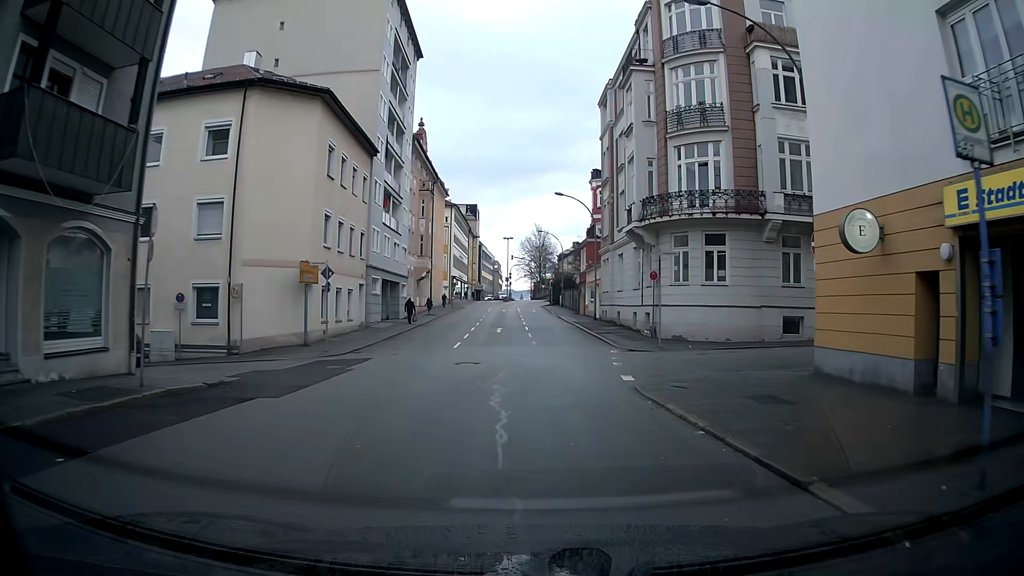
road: tertiary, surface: asphalt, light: Day
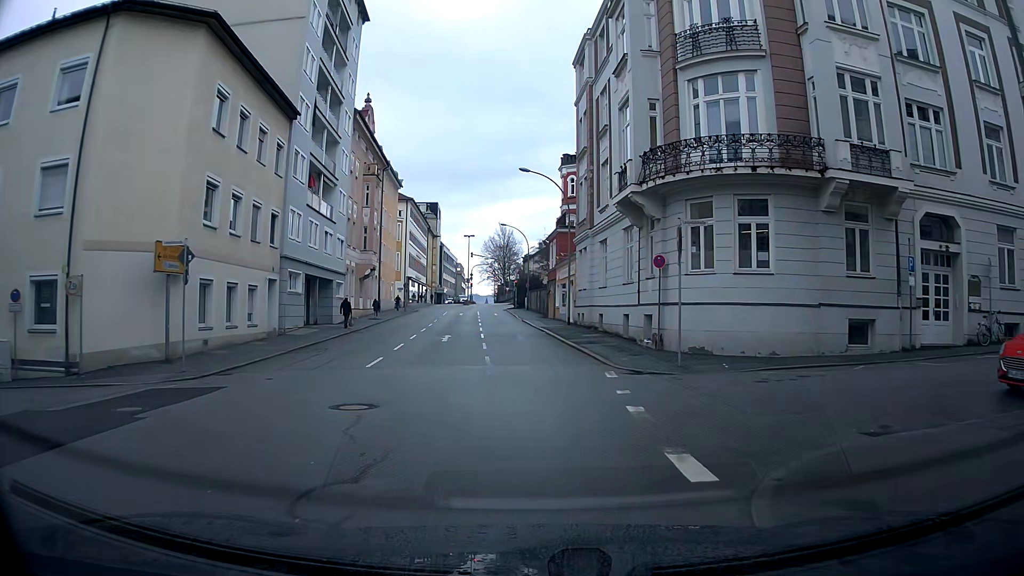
(+0.3, +8.9) m; +3°
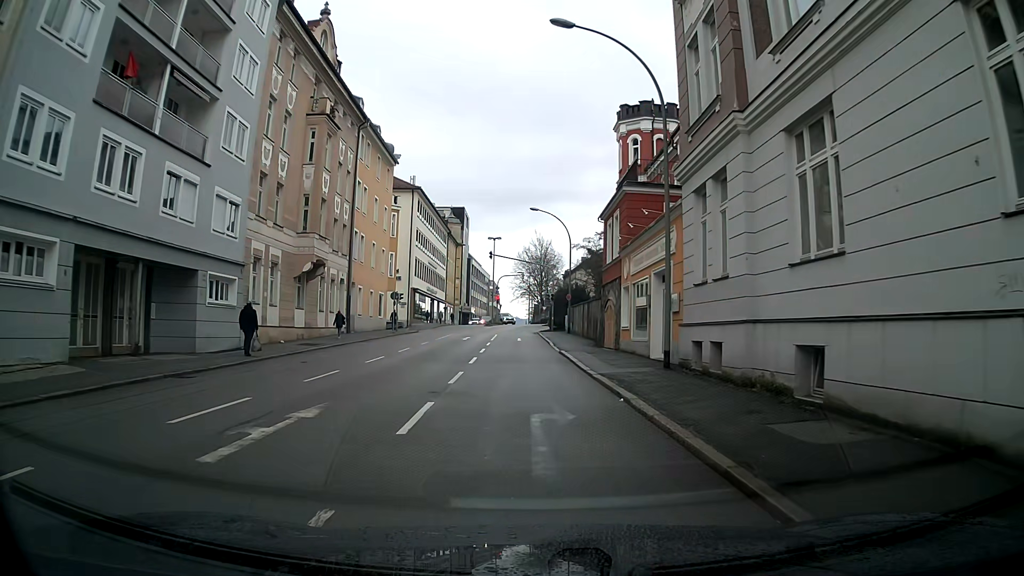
(-0.3, +21.8) m; -4°
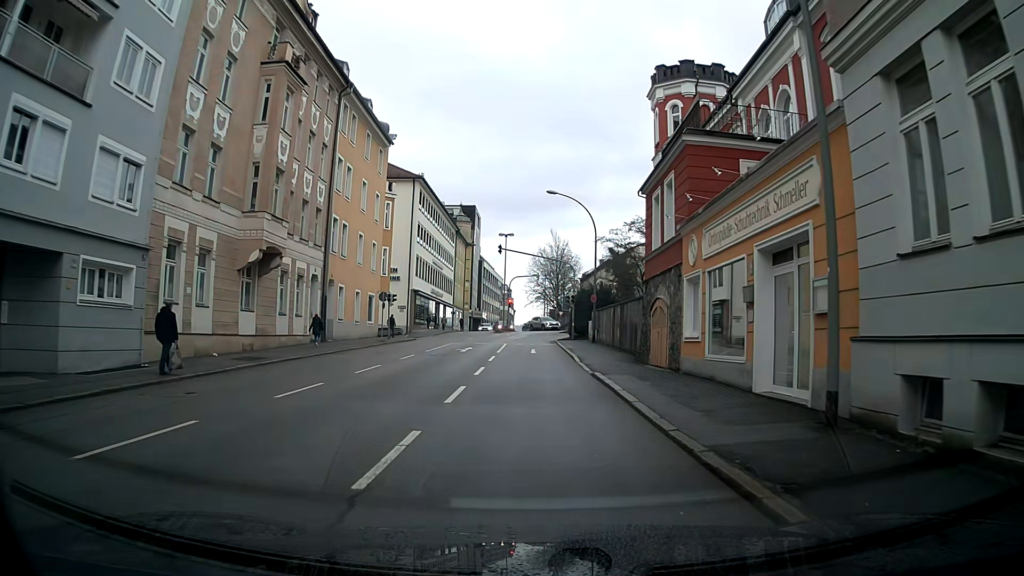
(-0.1, +8.4) m; -1°
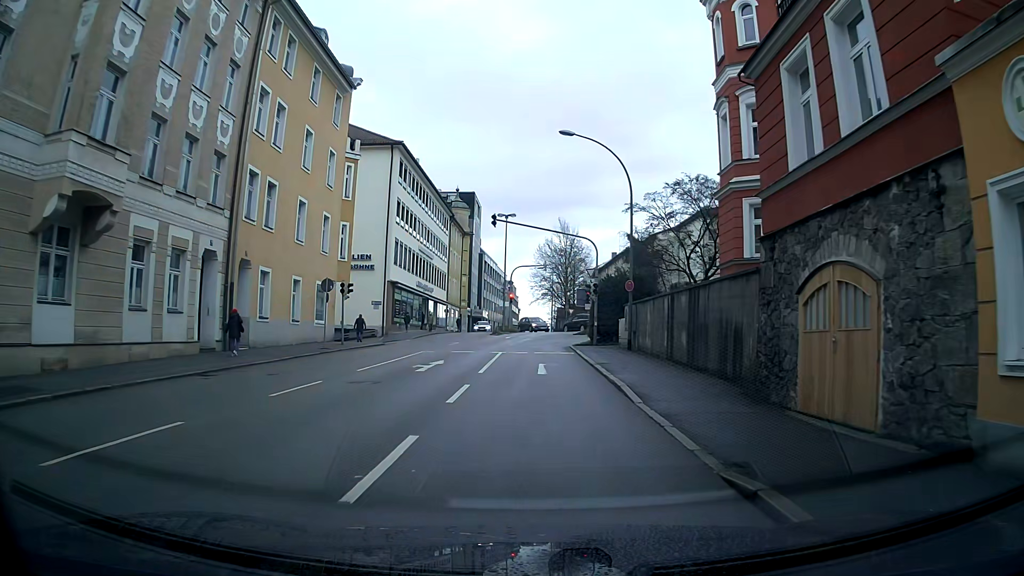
(-0.1, +12.6) m; -1°
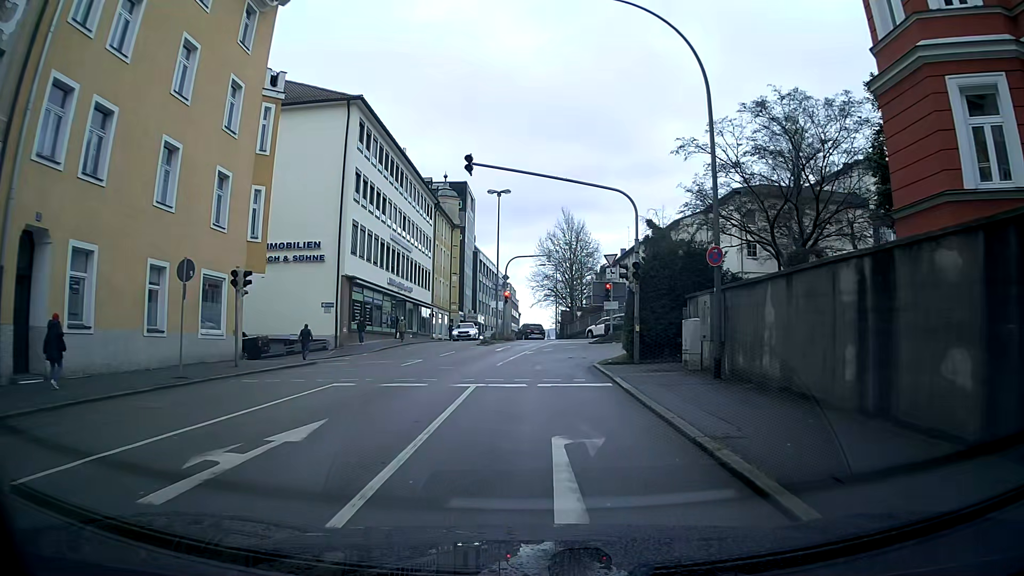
(0.0, +12.7) m; 0°
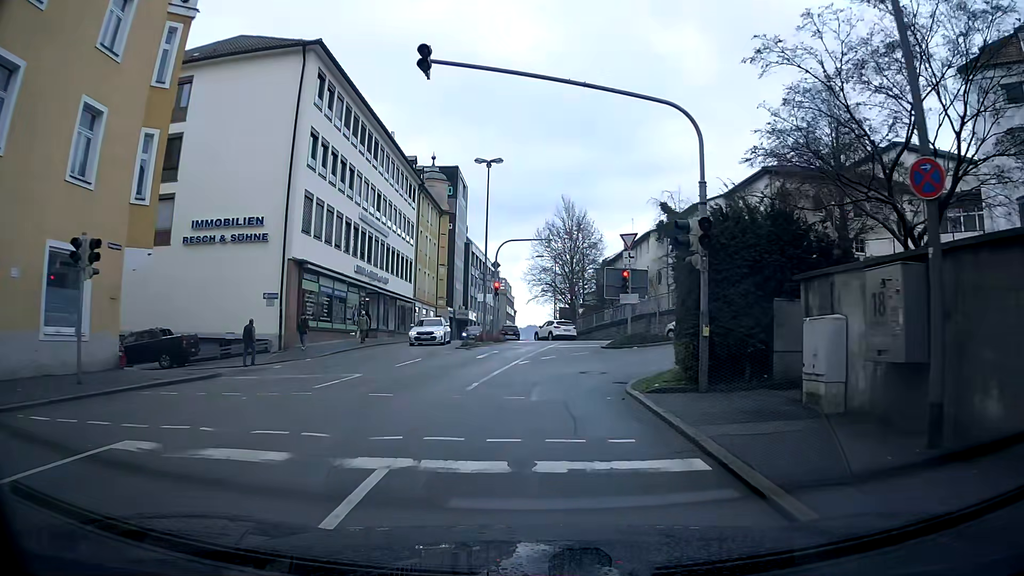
(+0.1, +8.3) m; +1°
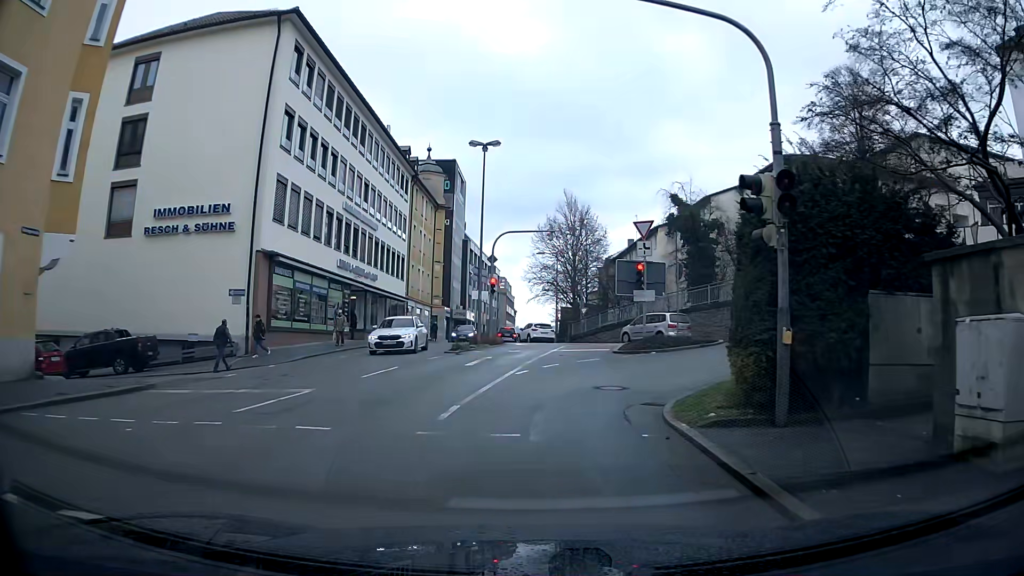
(+0.1, +3.8) m; +2°
(0, +10) (+4, +19) (+14, +18) (+21, +11) (+27, +3) (+34, -4) (+40, -12) (+46, -20) (+53, -28) (+58, -36) m
